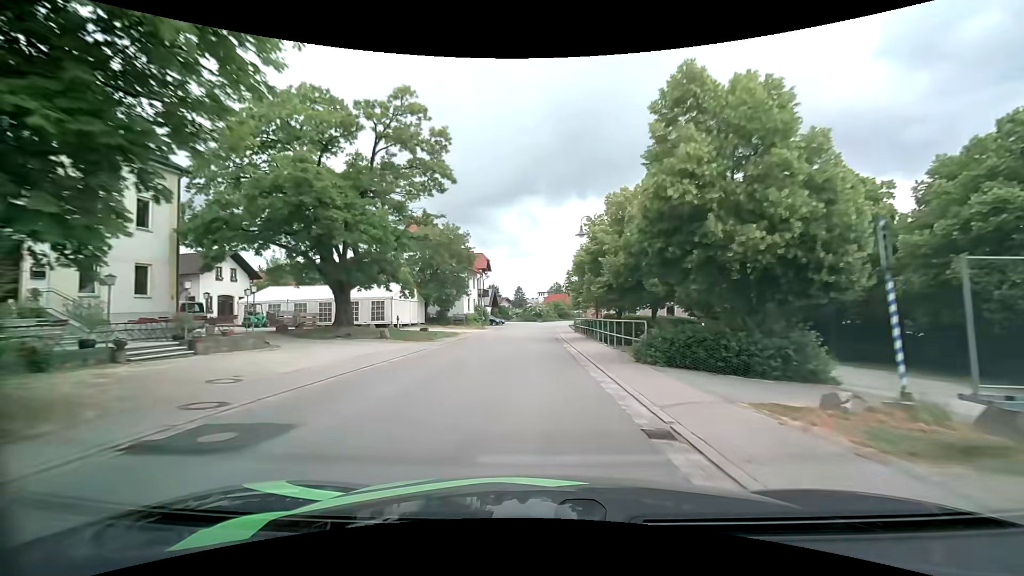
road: secondary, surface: asphalt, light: Day
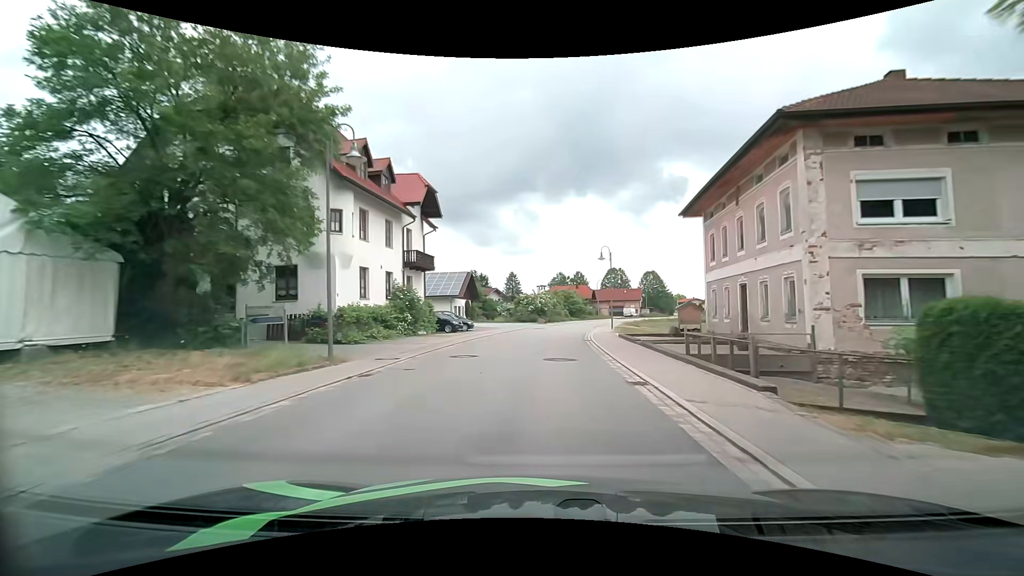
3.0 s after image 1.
(-0.1, +40.8) m; +1°
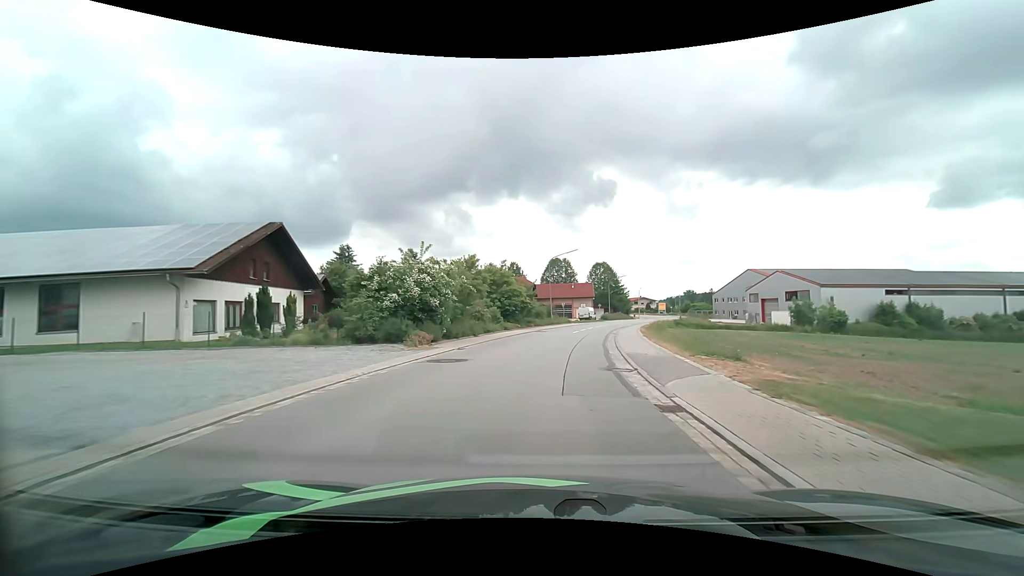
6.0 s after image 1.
(+2.1, +40.3) m; +8°
(0, +10) (+1, +20) (+2, +30) (+4, +40) (+6, +49) (+9, +59) (+12, +69) (+15, +78) (+19, +87) (+22, +97) m
